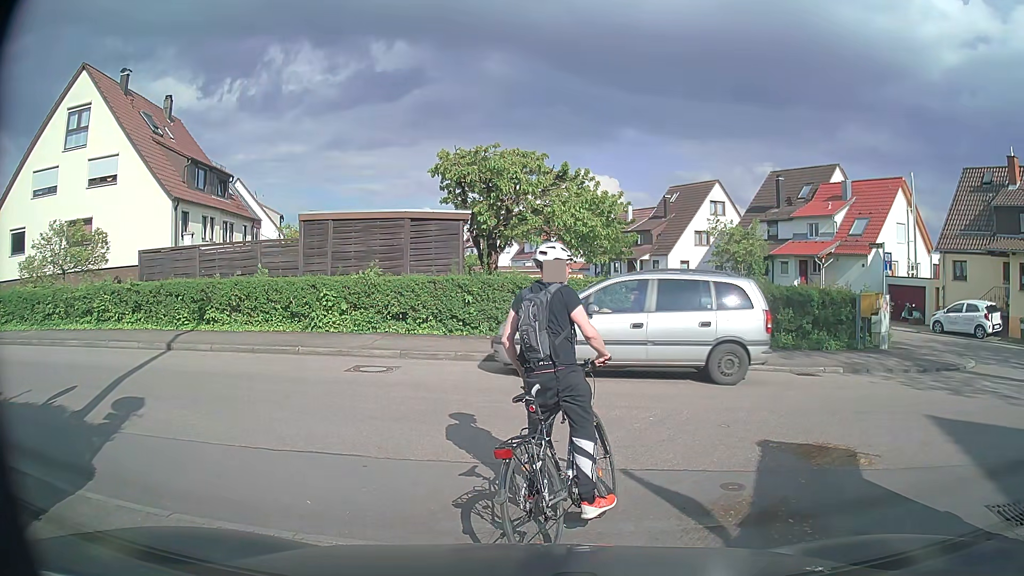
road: service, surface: asphalt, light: Day
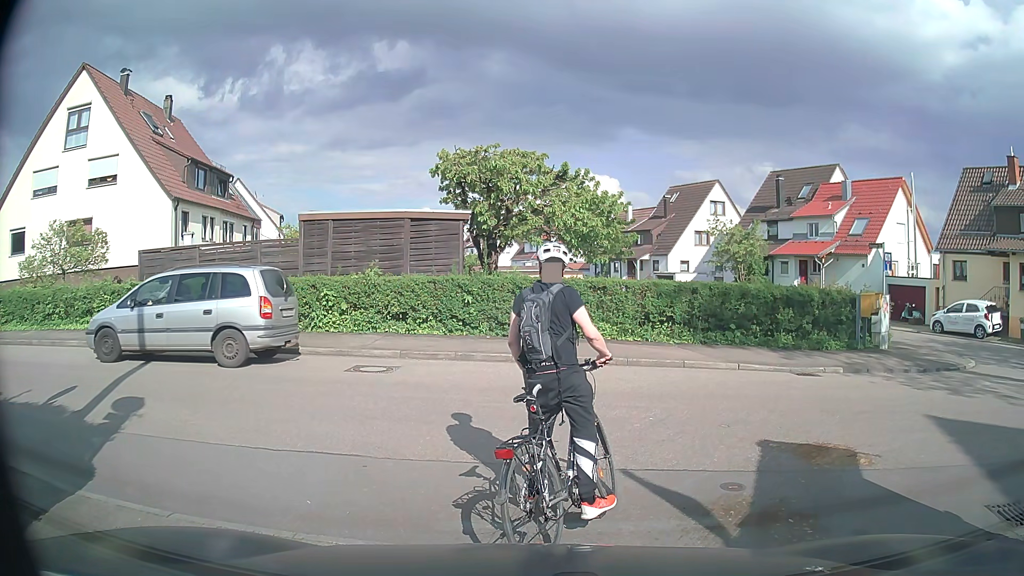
(0.0, 0.0) m; 0°
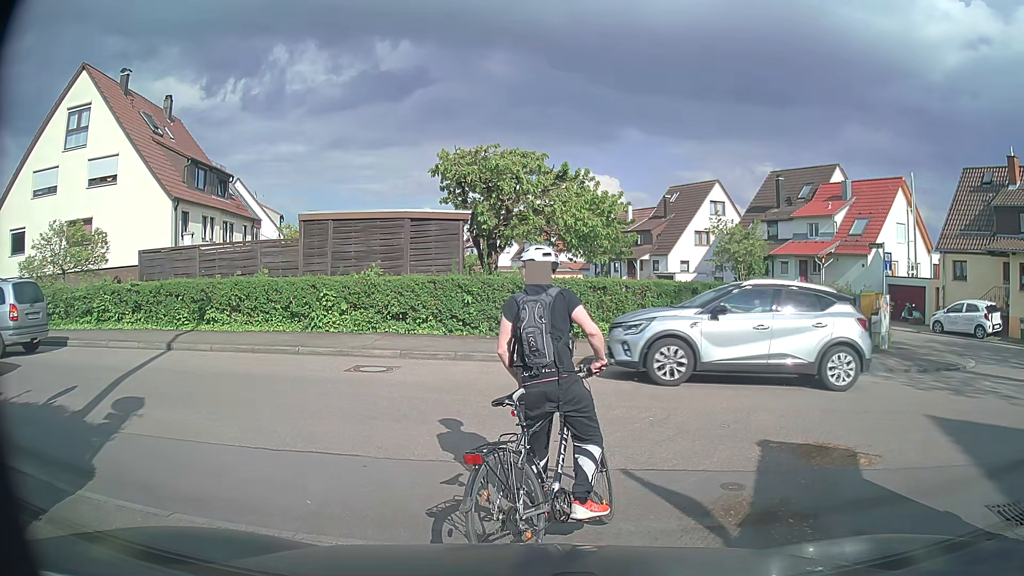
(0.0, 0.0) m; 0°
